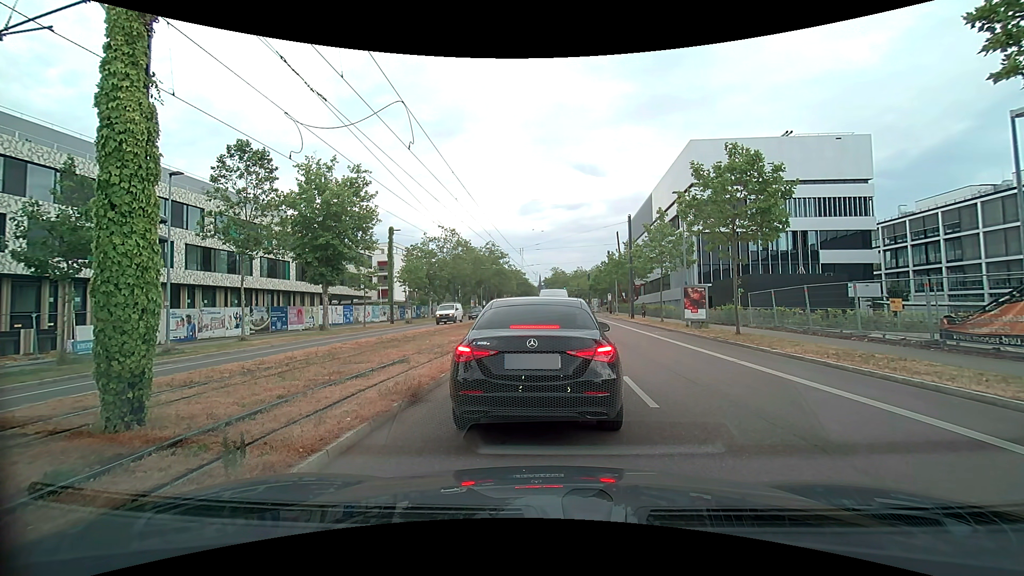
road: secondary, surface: asphalt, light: Day
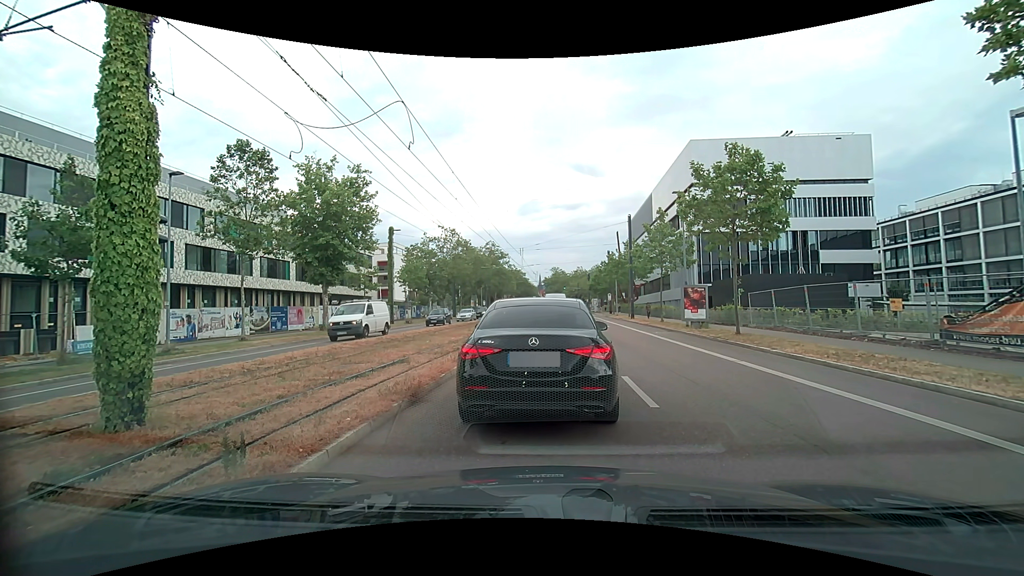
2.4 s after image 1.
(0.0, 0.0) m; 0°
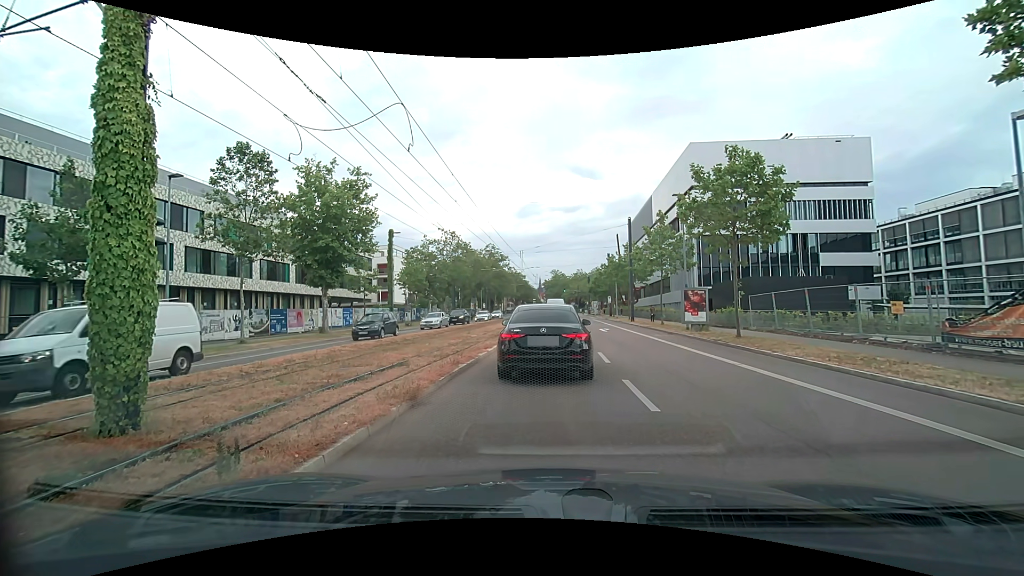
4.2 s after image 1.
(0.0, +0.1) m; 0°
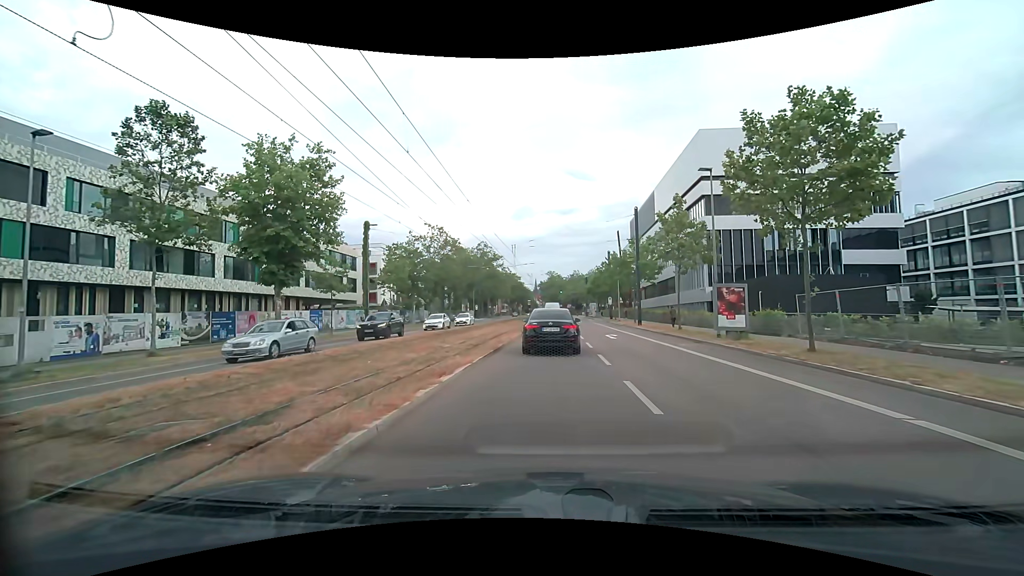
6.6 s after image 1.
(+0.2, +6.6) m; +2°
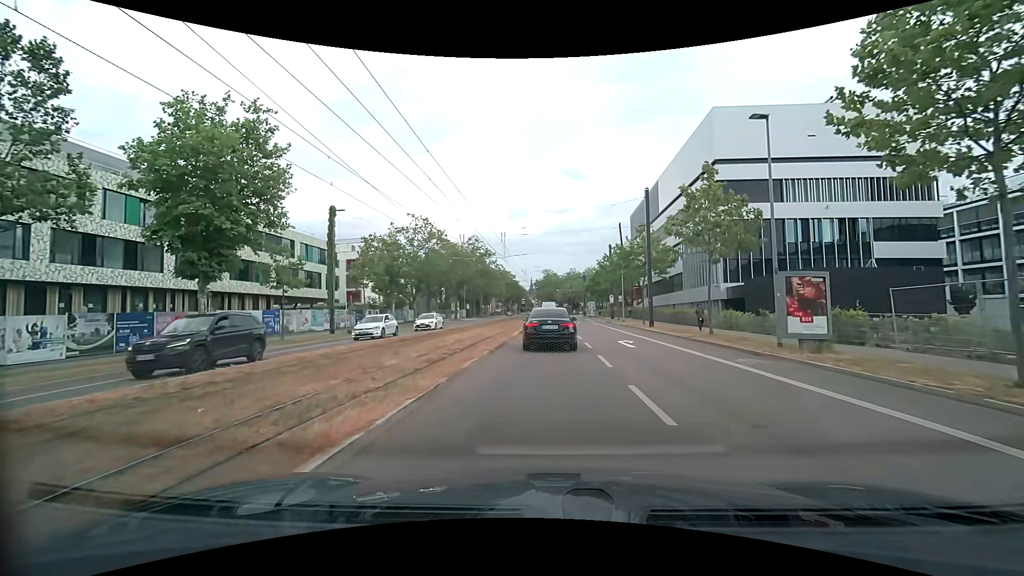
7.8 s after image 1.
(+0.1, +6.8) m; +1°
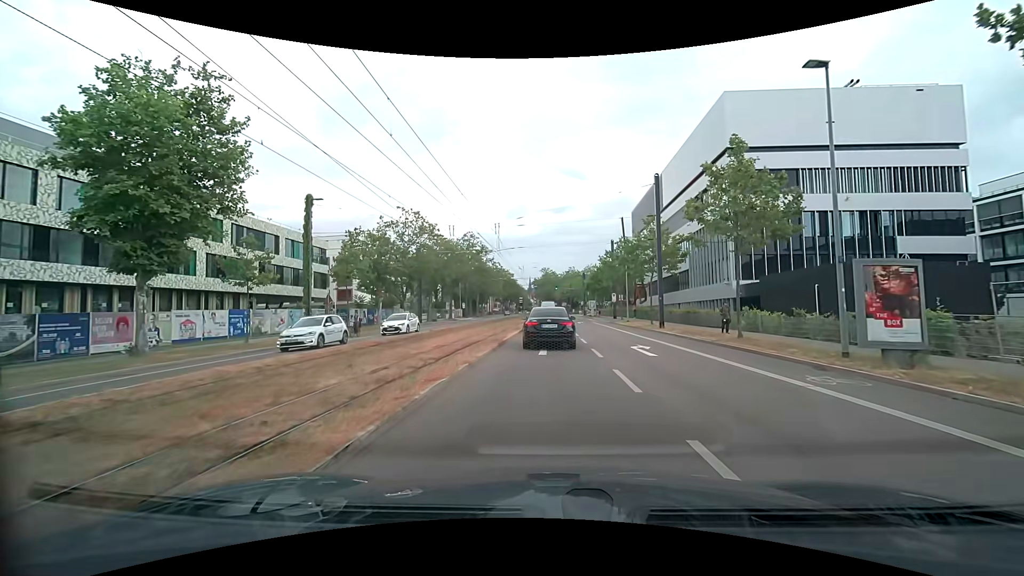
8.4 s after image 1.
(0.0, +3.8) m; 0°
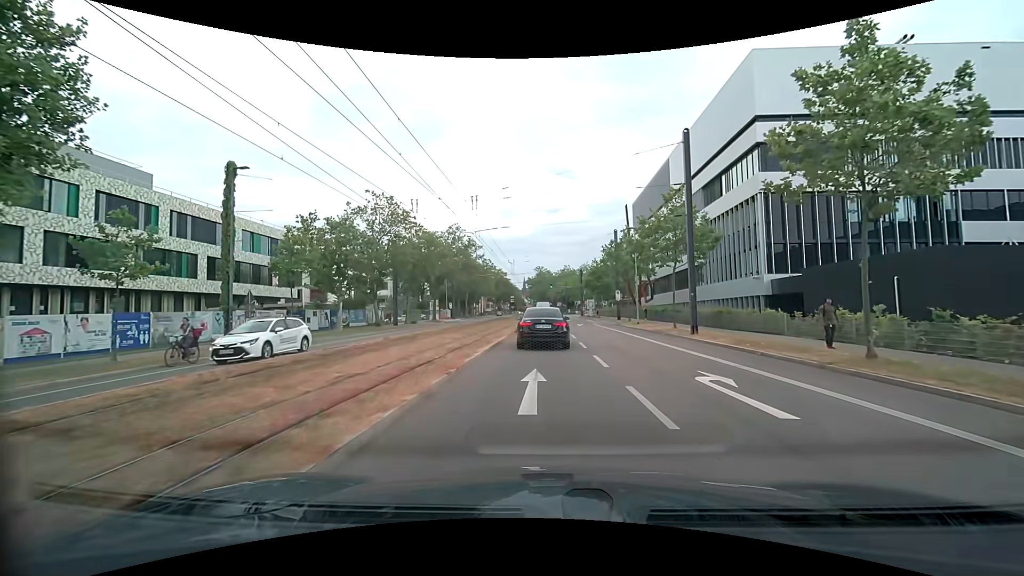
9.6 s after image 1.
(+0.1, +8.7) m; 0°
(0, +10) (0, +20) (0, +30) (0, +40) (+1, +50) (+1, +60) (+1, +70) (+1, +80) (+1, +90) (+1, +100) m
